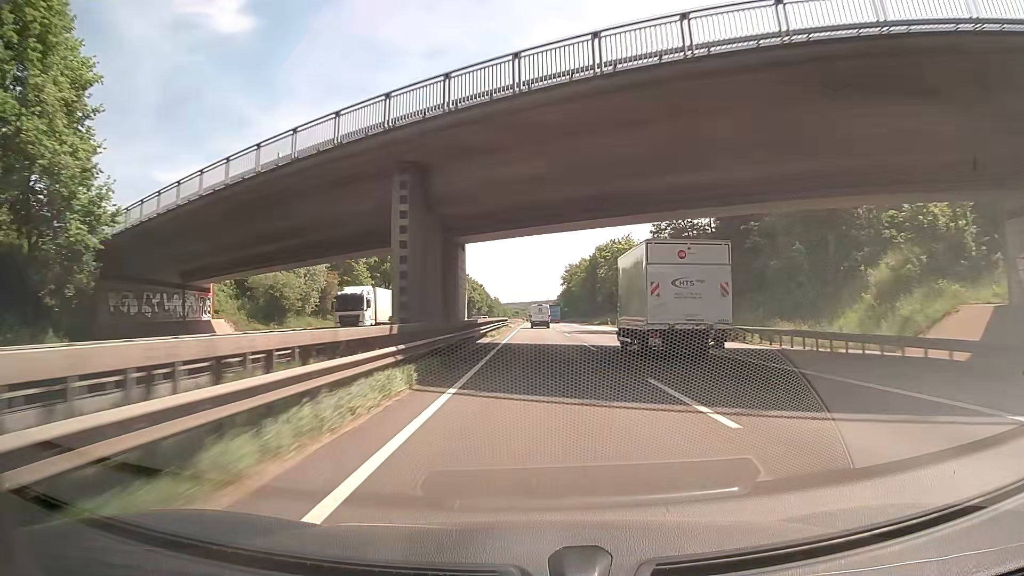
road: motorway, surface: asphalt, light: Day
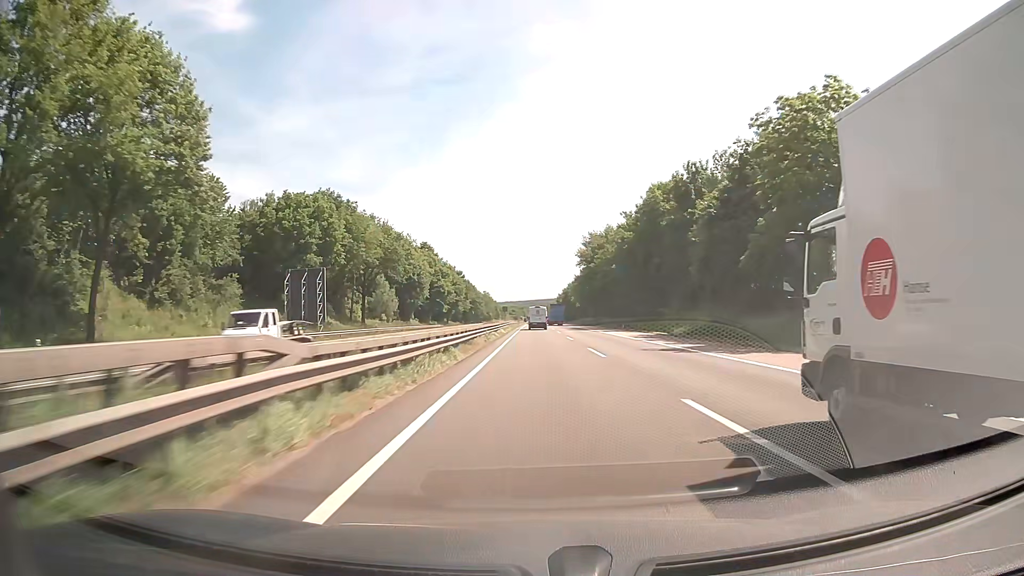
(-0.1, +75.4) m; 0°
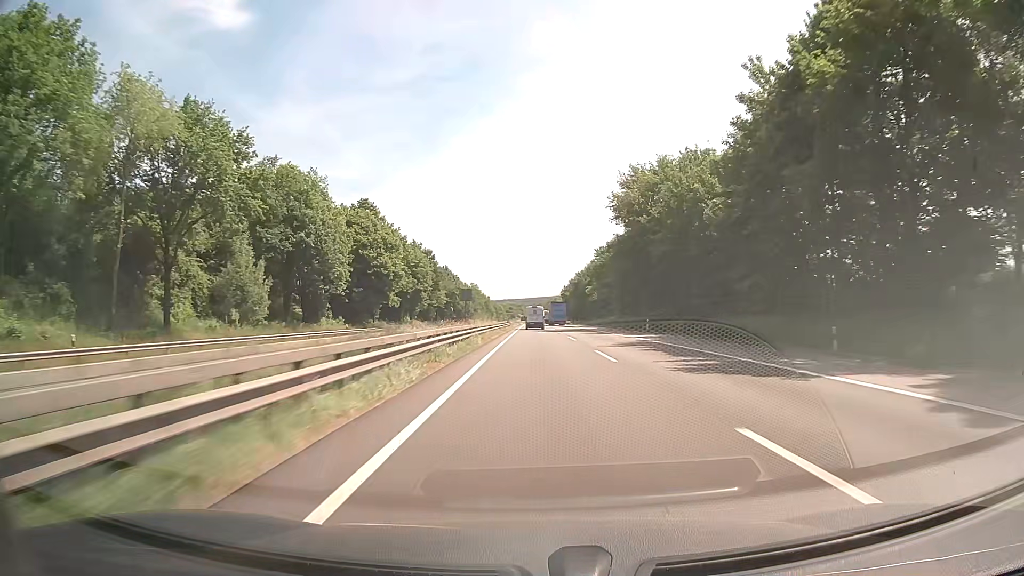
(-0.1, +57.4) m; 0°
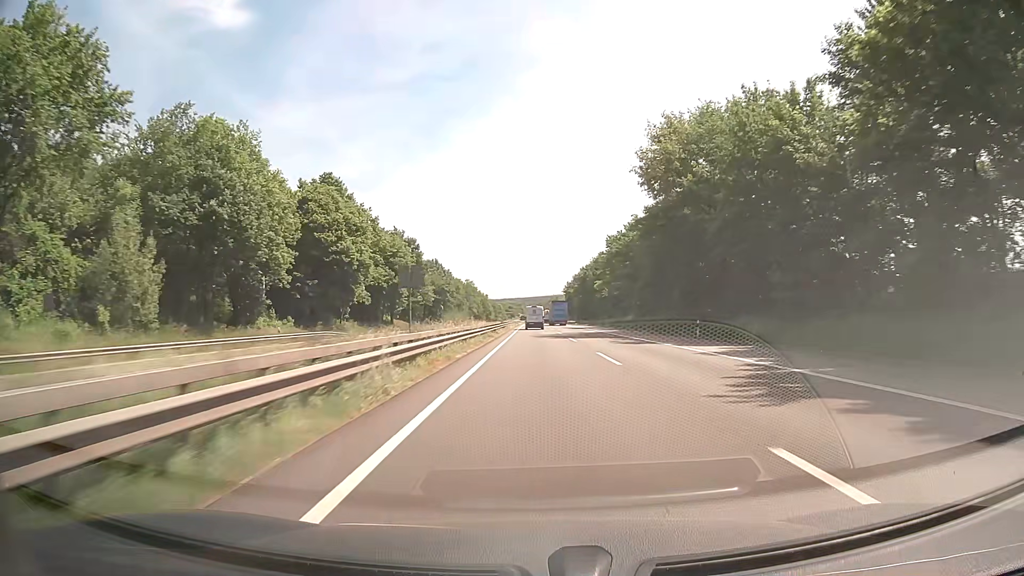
(0.0, +19.2) m; 0°
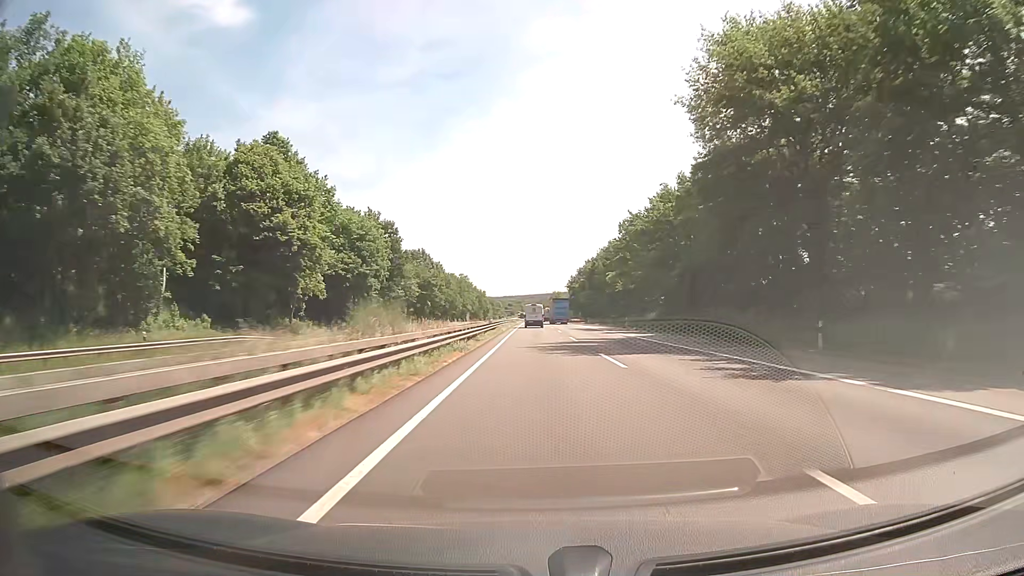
(0.0, +19.2) m; 0°
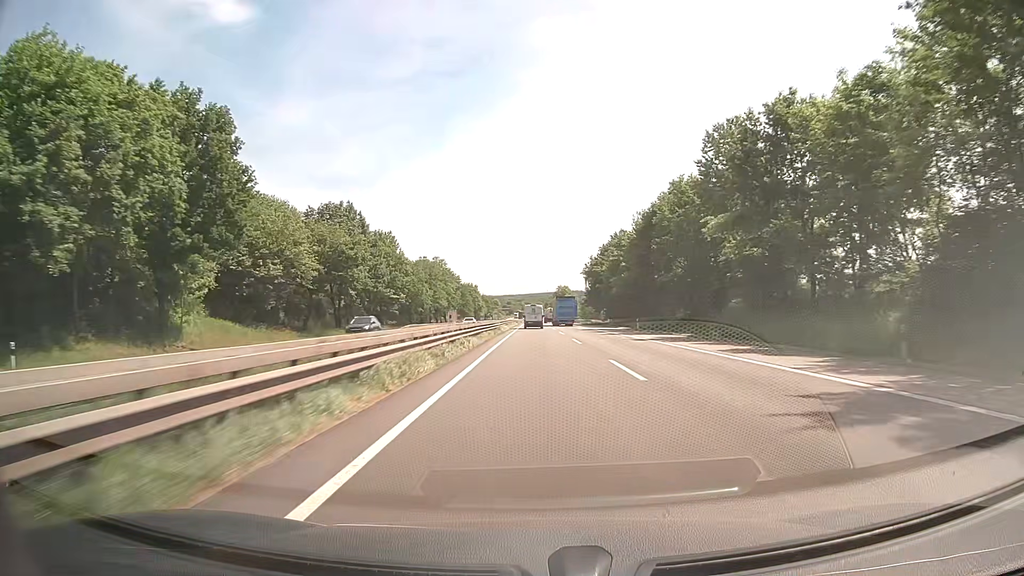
(0.0, +57.5) m; 0°
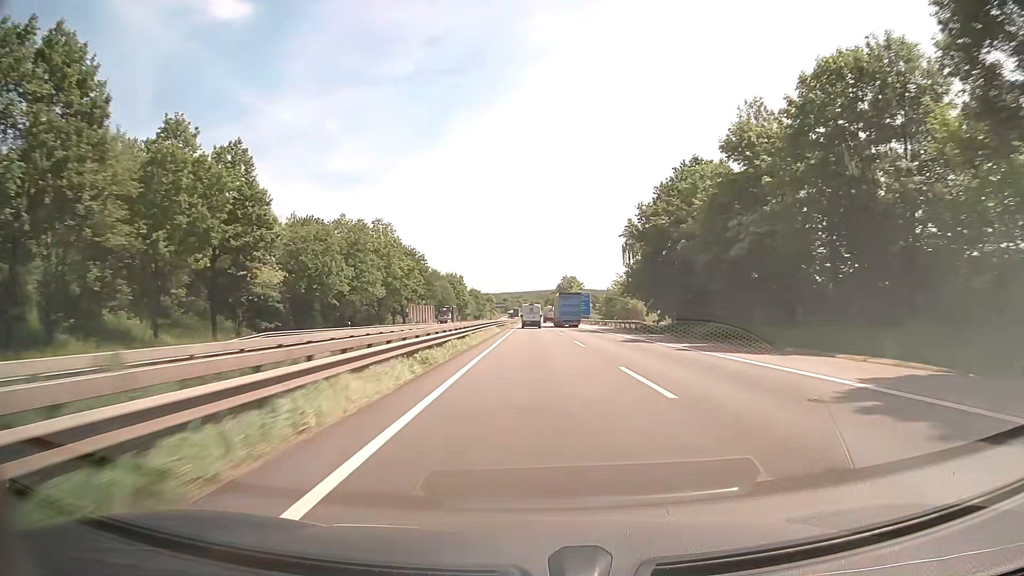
(0.0, +57.2) m; 0°
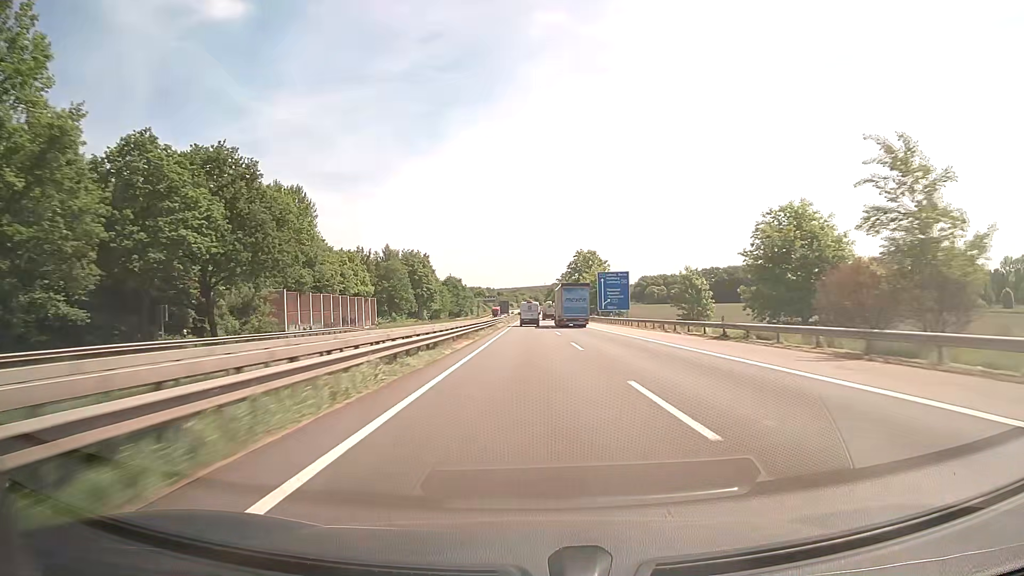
(0.0, +76.1) m; 0°
(0, +10) (0, +20) (0, +30) (0, +40) (0, +50) (0, +60) (0, +70) (0, +80) (0, +90) (0, +100) m
